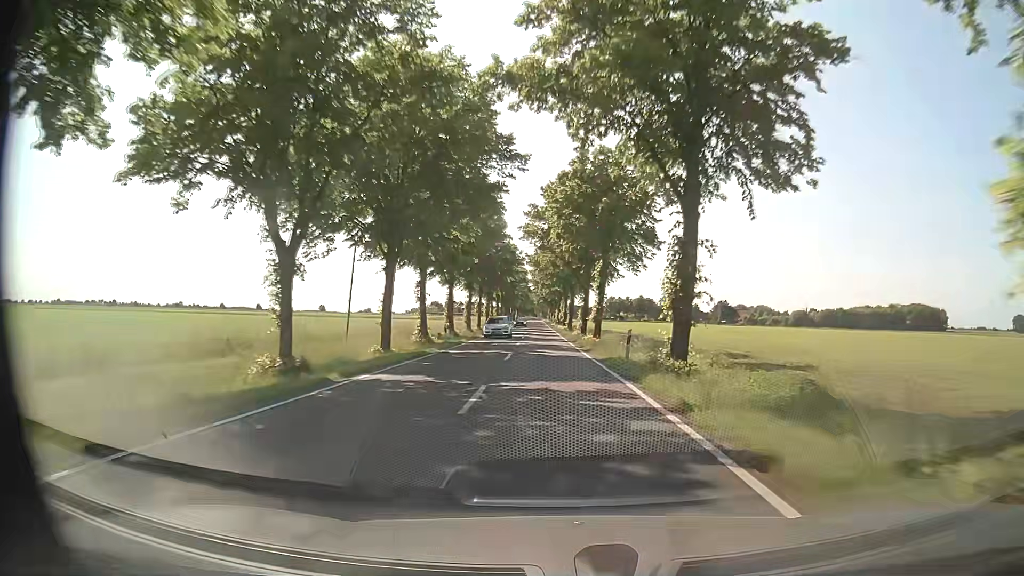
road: secondary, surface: asphalt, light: Day
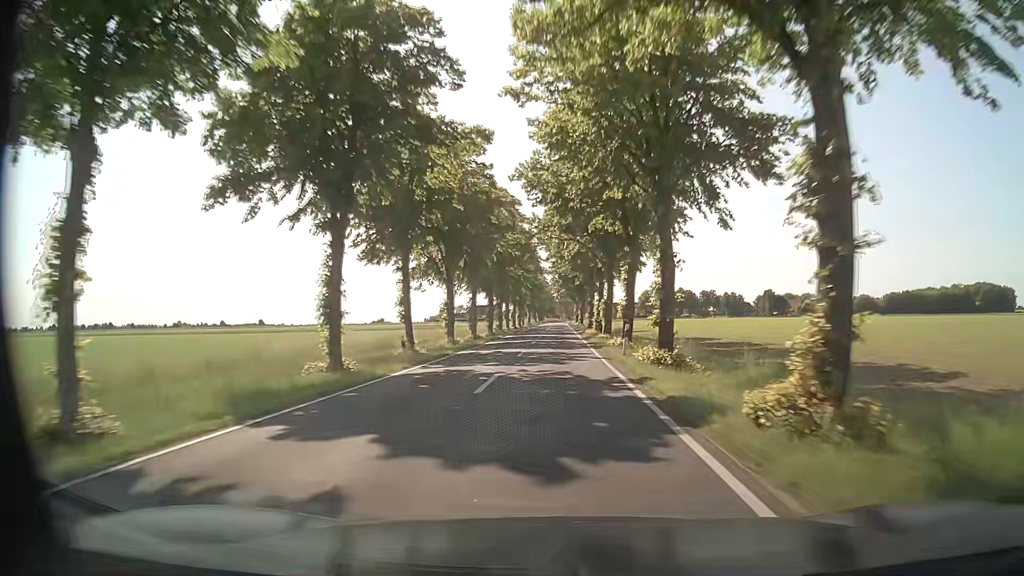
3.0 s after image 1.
(-1.3, +69.6) m; -2°
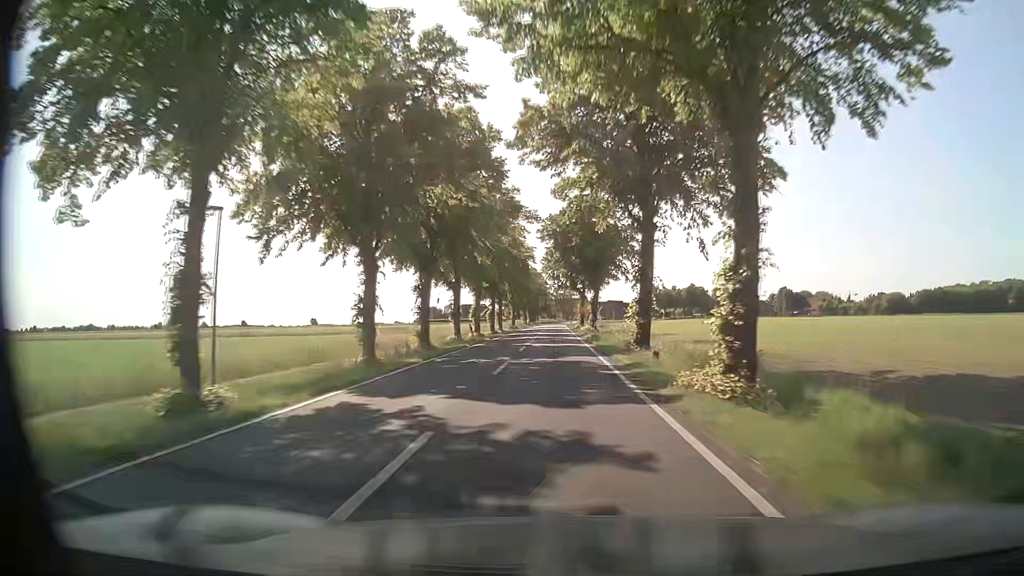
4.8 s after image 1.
(+0.1, +44.5) m; 0°
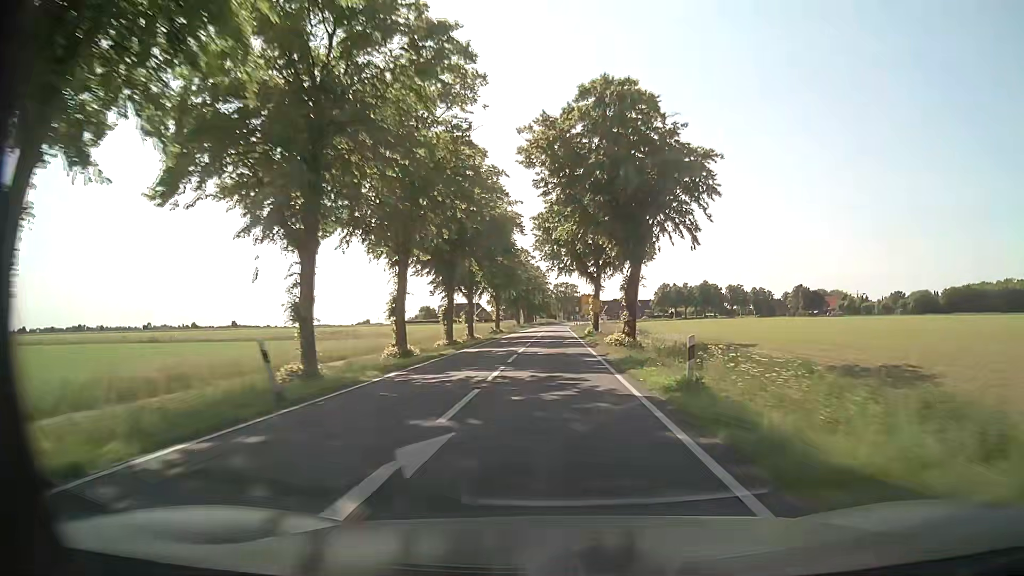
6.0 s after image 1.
(-0.1, +30.2) m; 0°
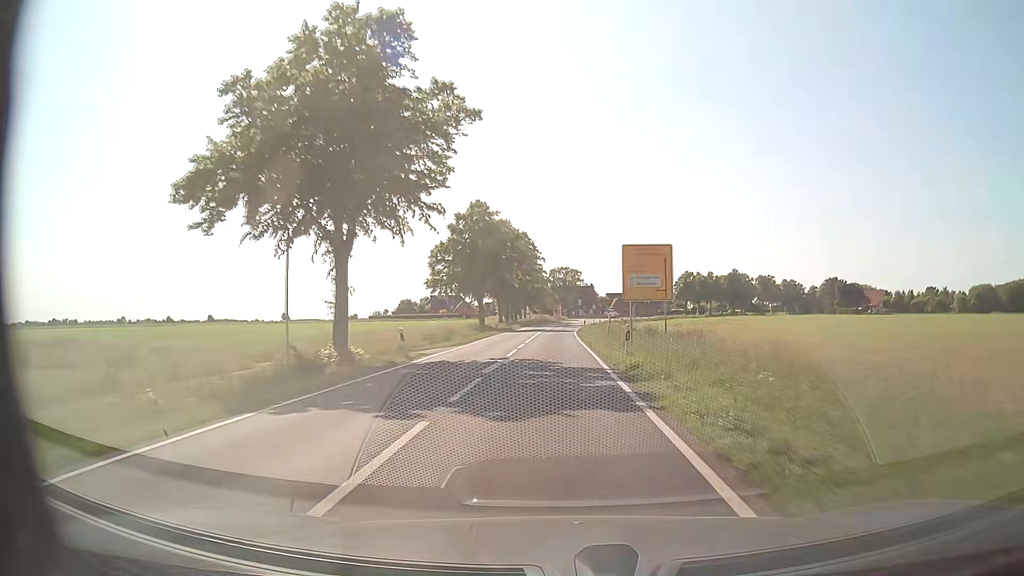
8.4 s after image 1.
(+0.1, +57.6) m; 0°
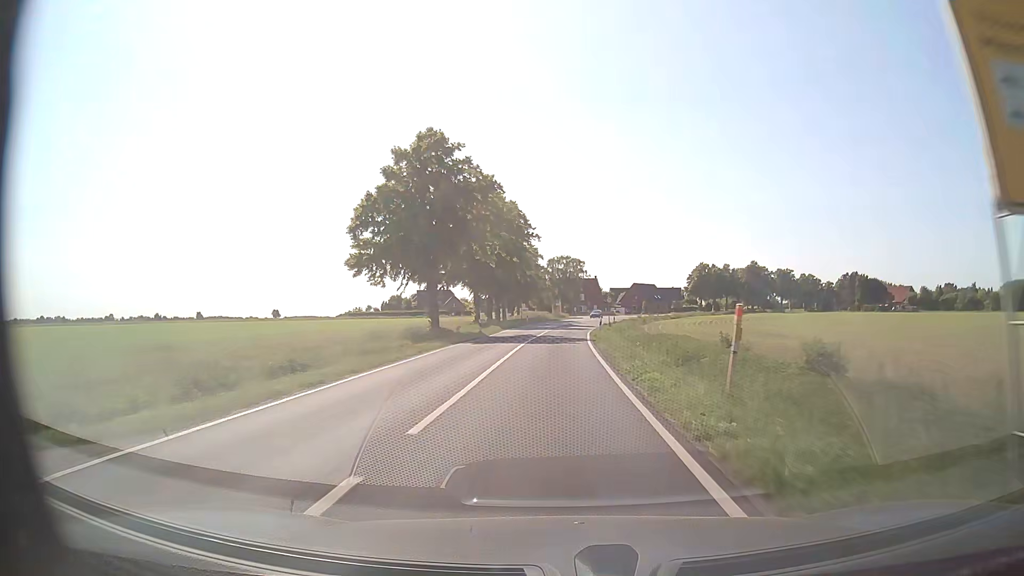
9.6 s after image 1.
(0.0, +26.4) m; 0°
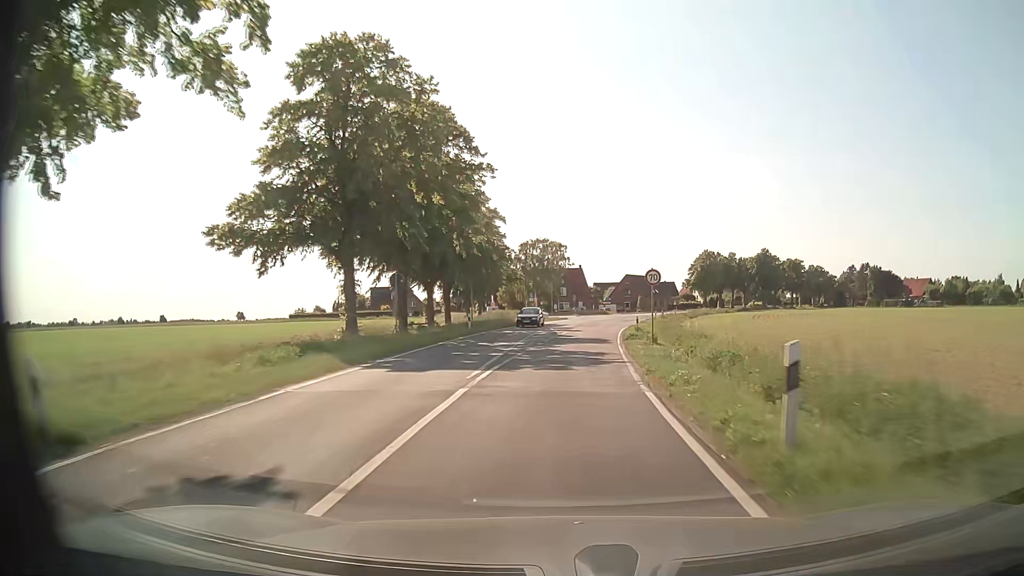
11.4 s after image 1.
(+0.3, +36.5) m; +2°
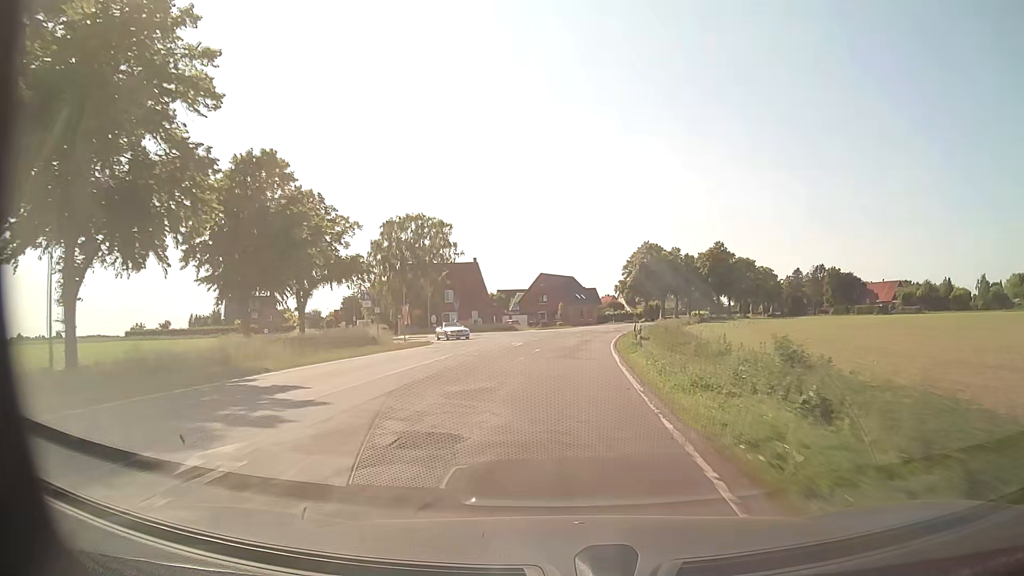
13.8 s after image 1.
(+3.1, +45.9) m; +8°
(0, +10) (+1, +20) (+1, +30) (+2, +40) (+3, +50) (+5, +60) (+6, +70) (+8, +79) (+11, +89) (+13, +99) m
